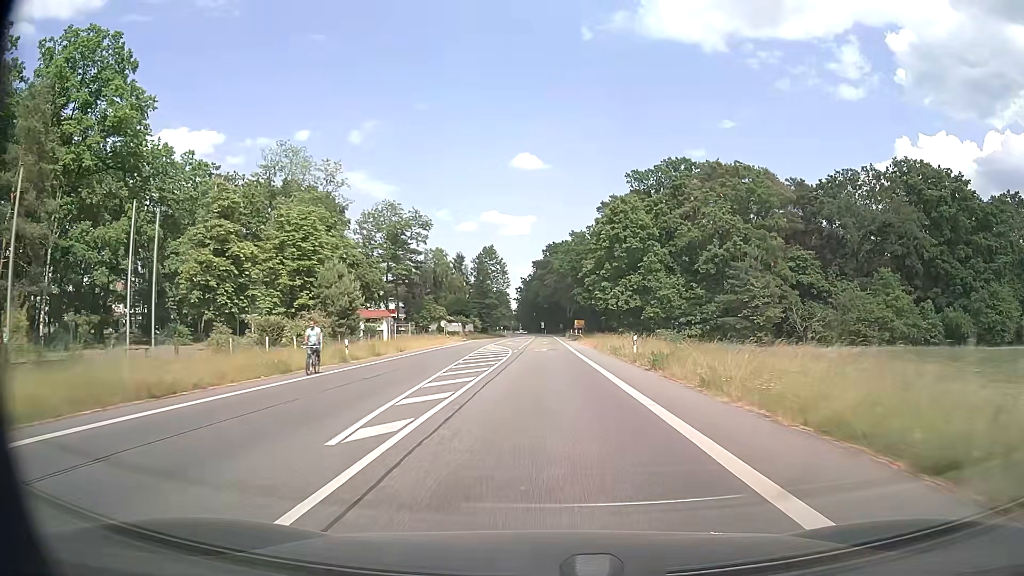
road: secondary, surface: asphalt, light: Day
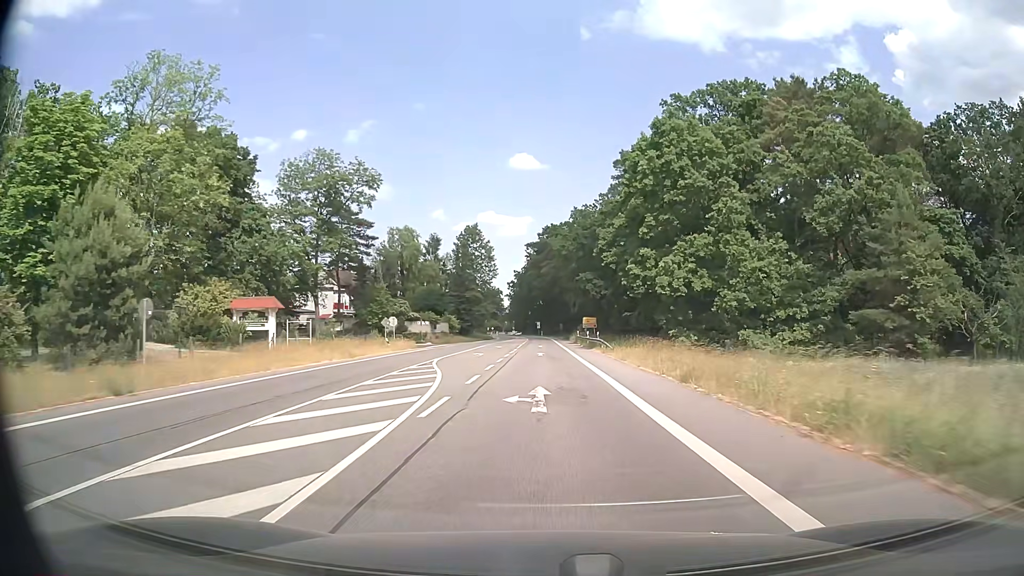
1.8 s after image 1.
(+0.1, +31.1) m; 0°
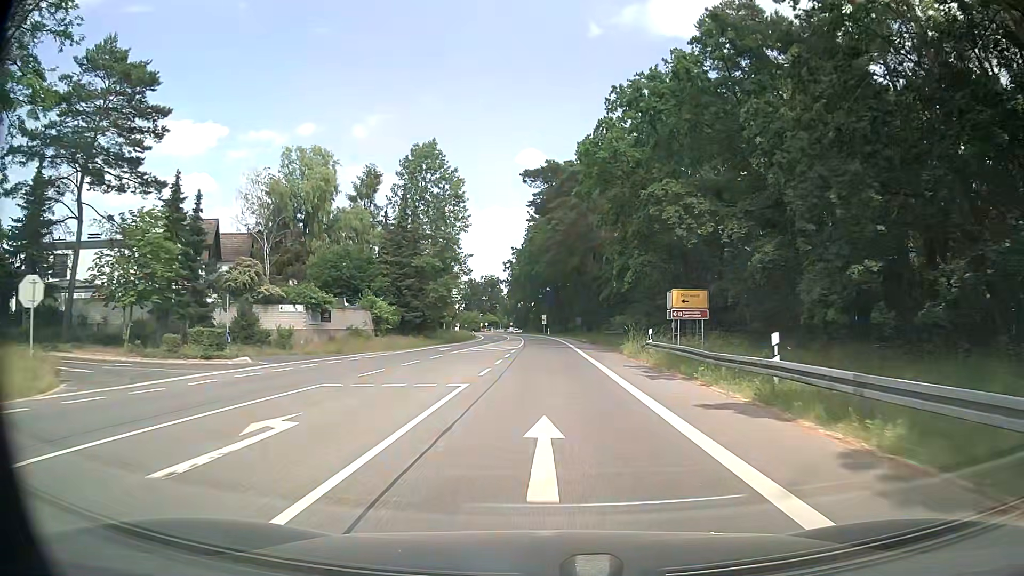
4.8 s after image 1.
(-0.3, +50.9) m; 0°
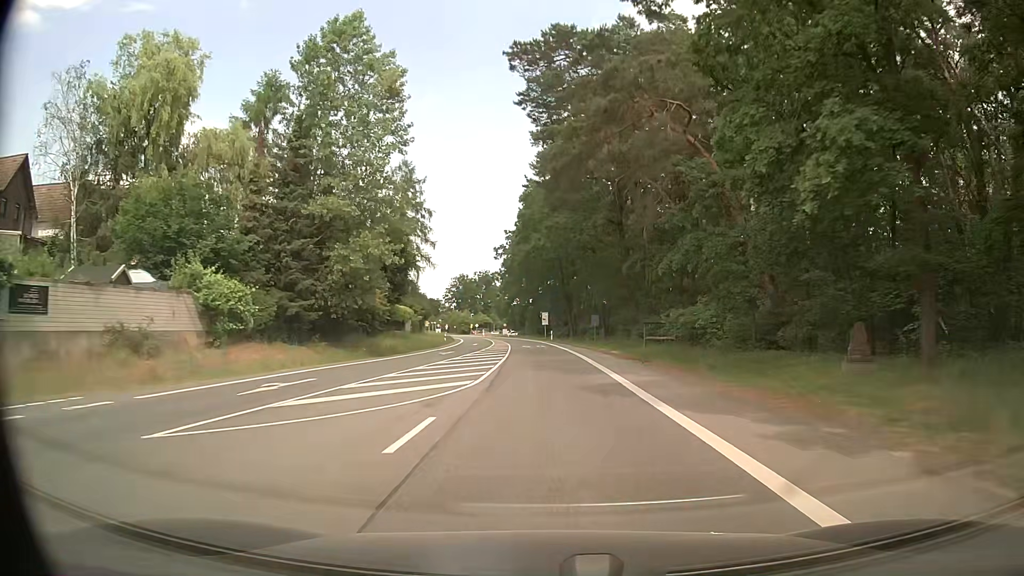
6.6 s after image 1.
(-0.1, +29.6) m; 0°
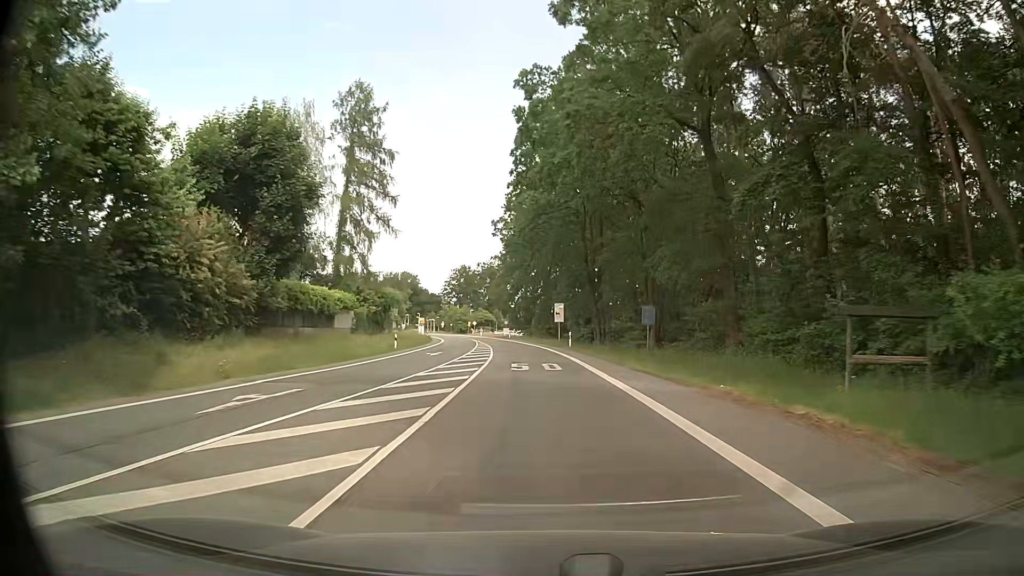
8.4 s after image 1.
(-0.1, +28.9) m; -1°
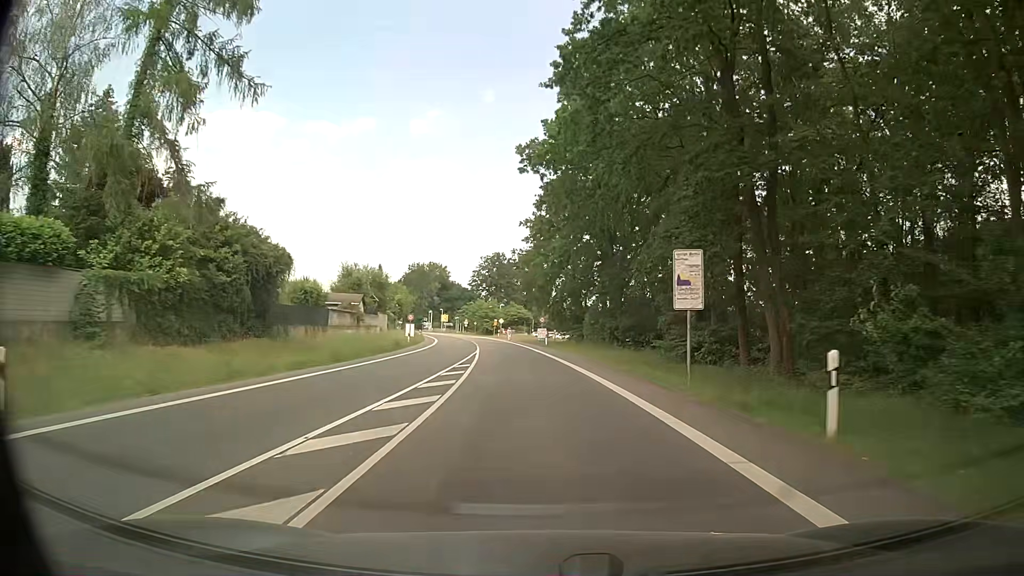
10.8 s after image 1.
(-1.1, +37.5) m; -5°
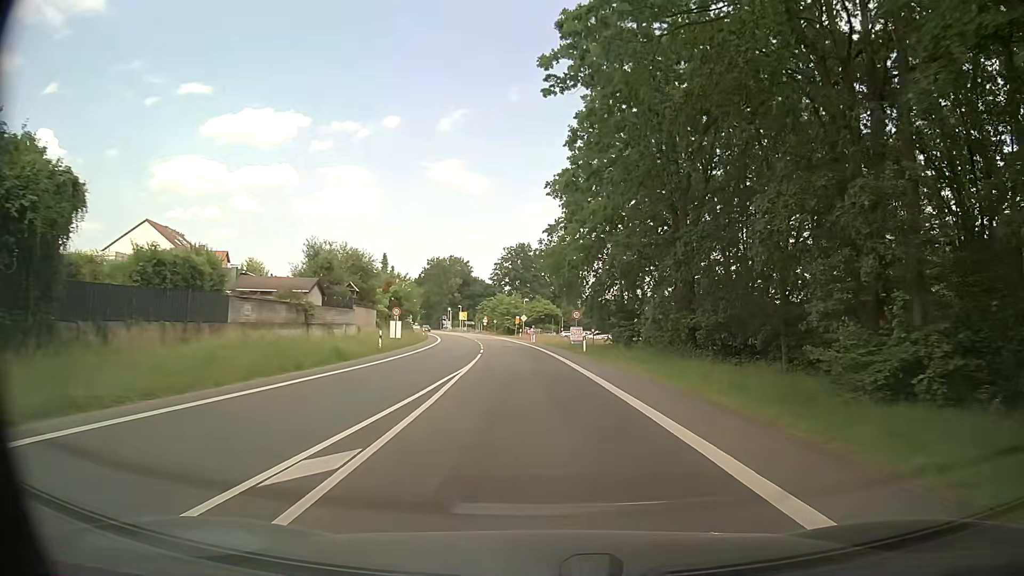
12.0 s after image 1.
(-0.1, +18.1) m; -1°
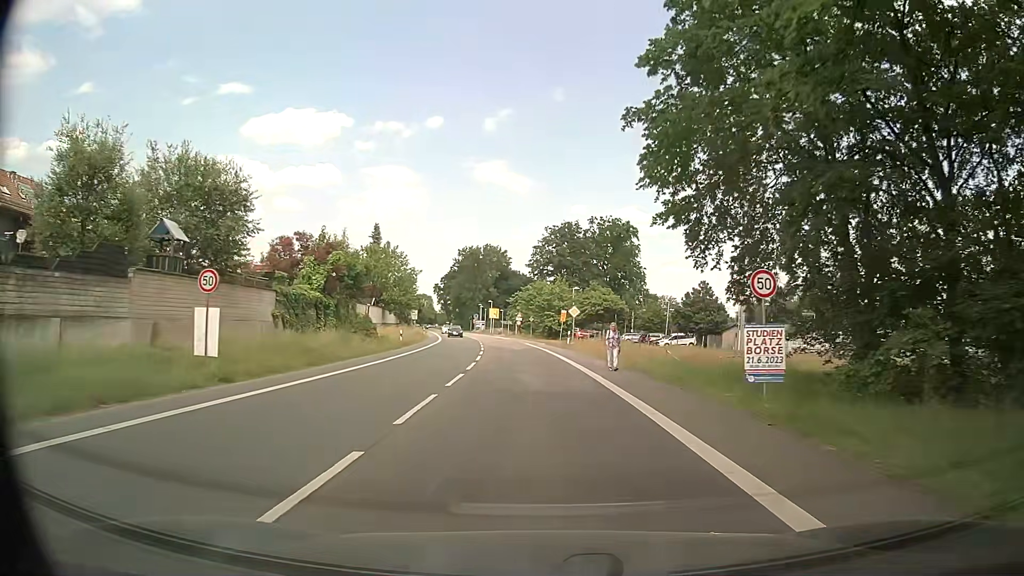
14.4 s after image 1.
(-1.3, +33.4) m; -5°
(0, +10) (0, +20) (-1, +30) (-1, +40) (-2, +50) (-3, +60) (-5, +70) (-6, +80) (-8, +90) (-9, +99) m
